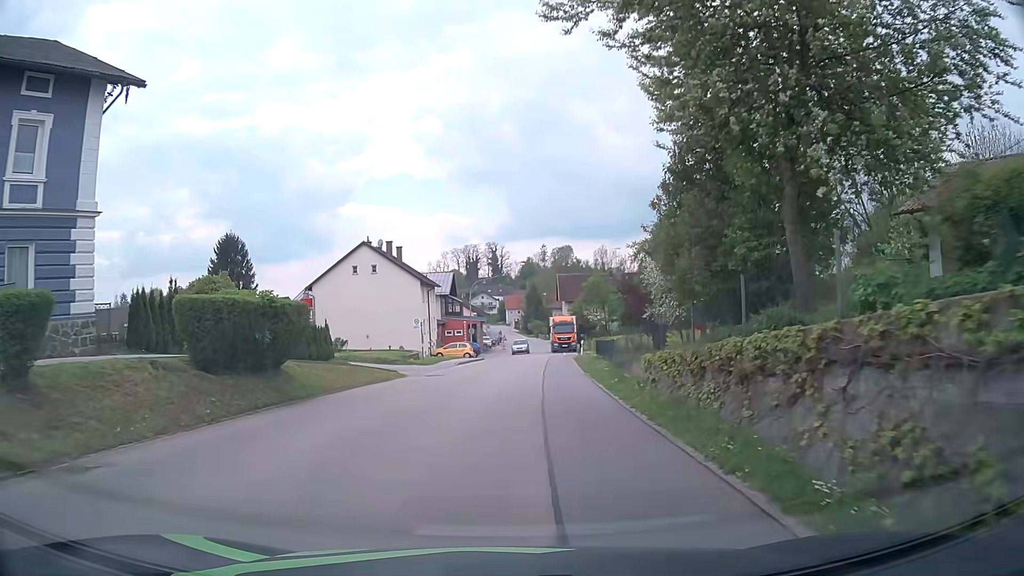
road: secondary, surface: asphalt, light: Day
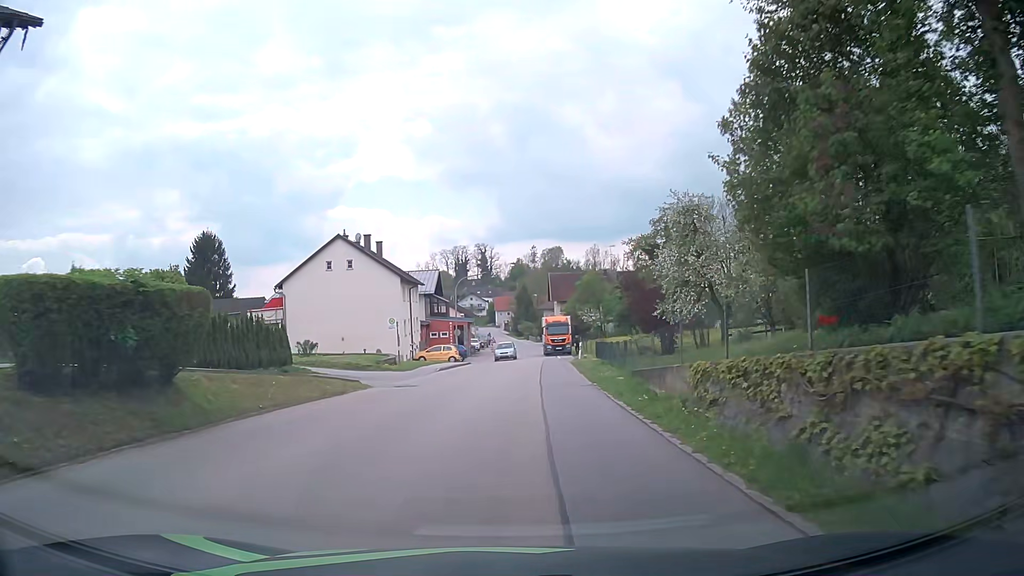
(0.0, +5.3) m; 0°
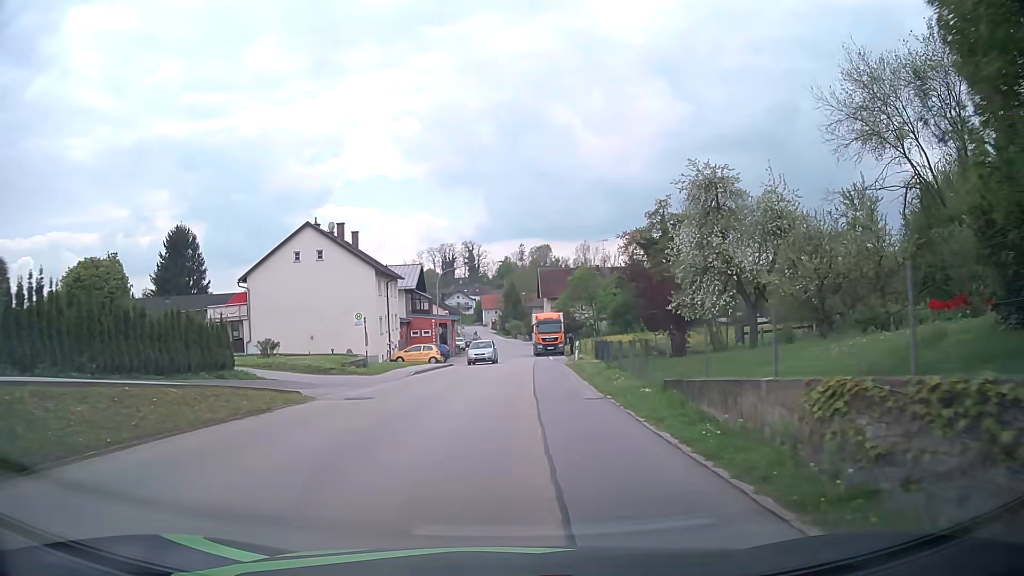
(+0.1, +5.3) m; +1°
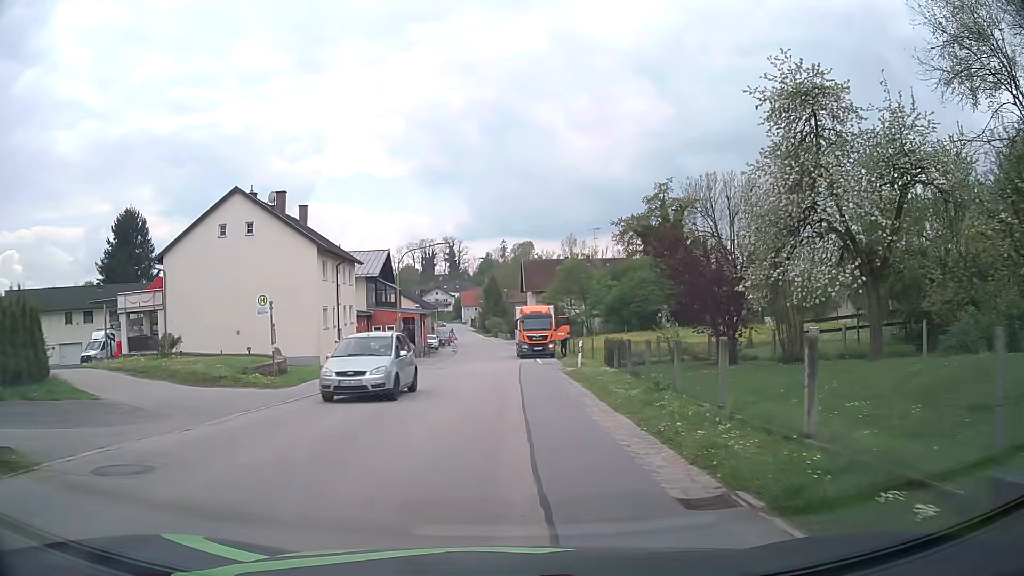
(+0.3, +10.4) m; +2°
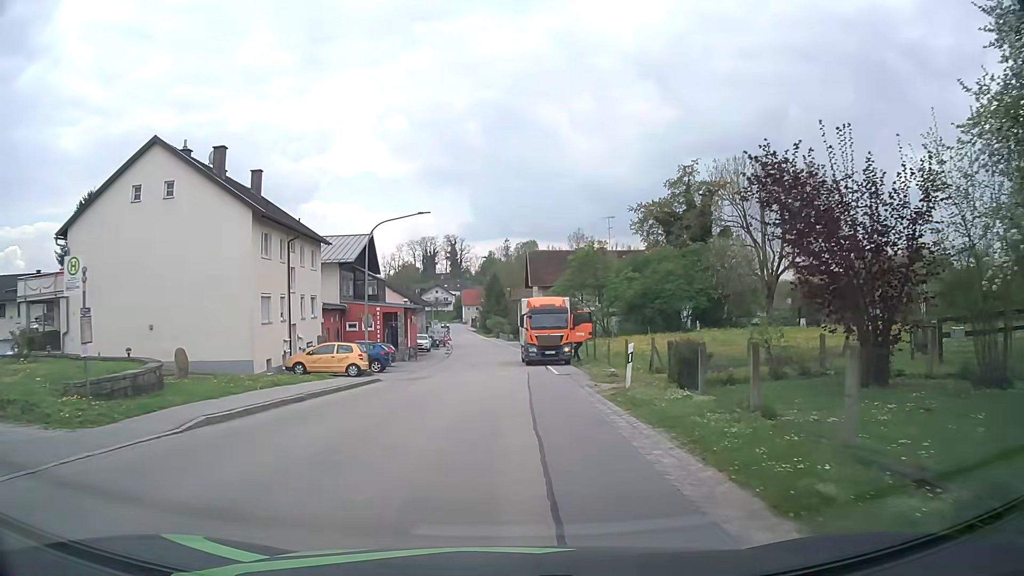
(0.0, +10.3) m; 0°
